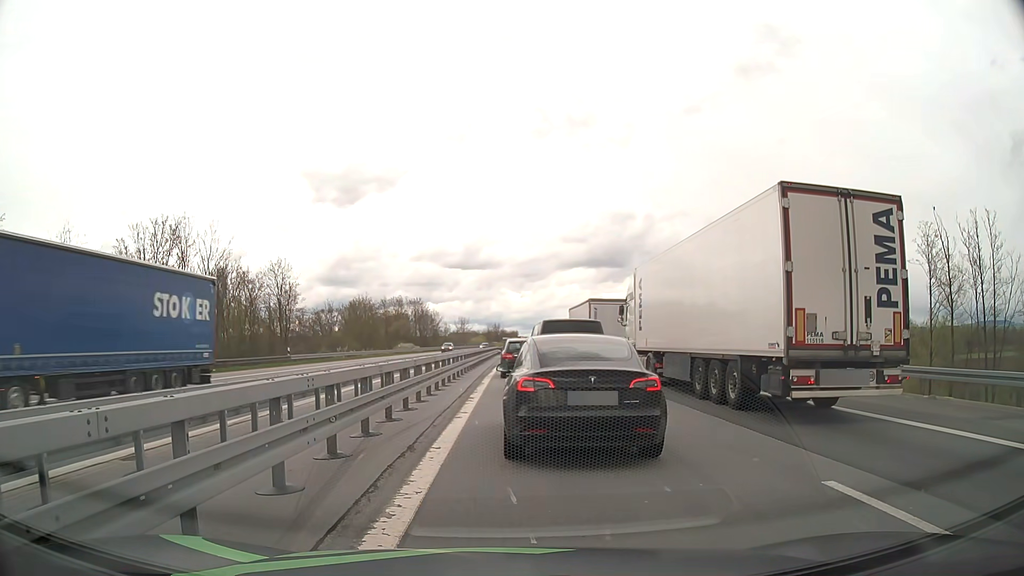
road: motorway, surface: asphalt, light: Day
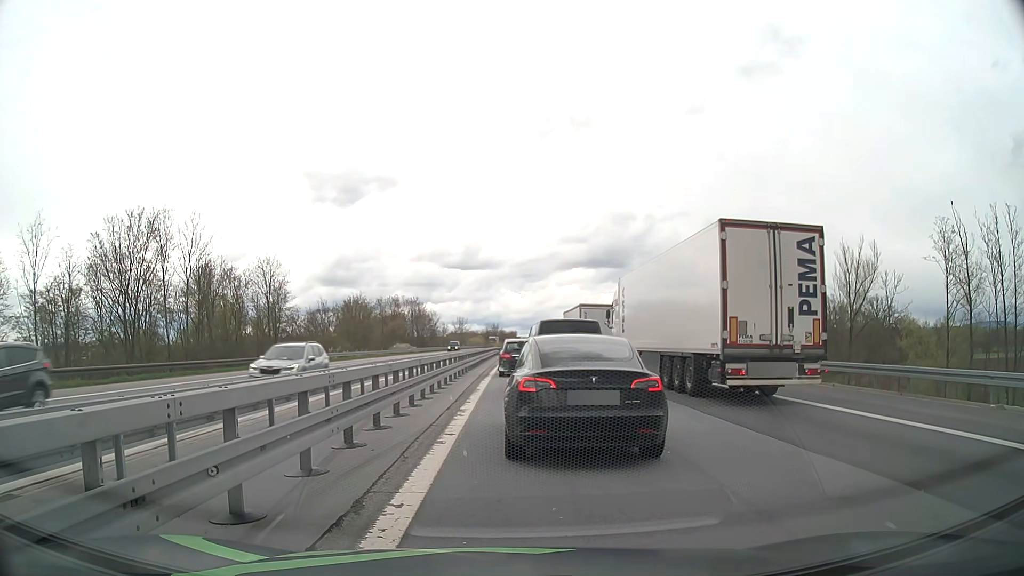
(0.0, +3.0) m; 0°
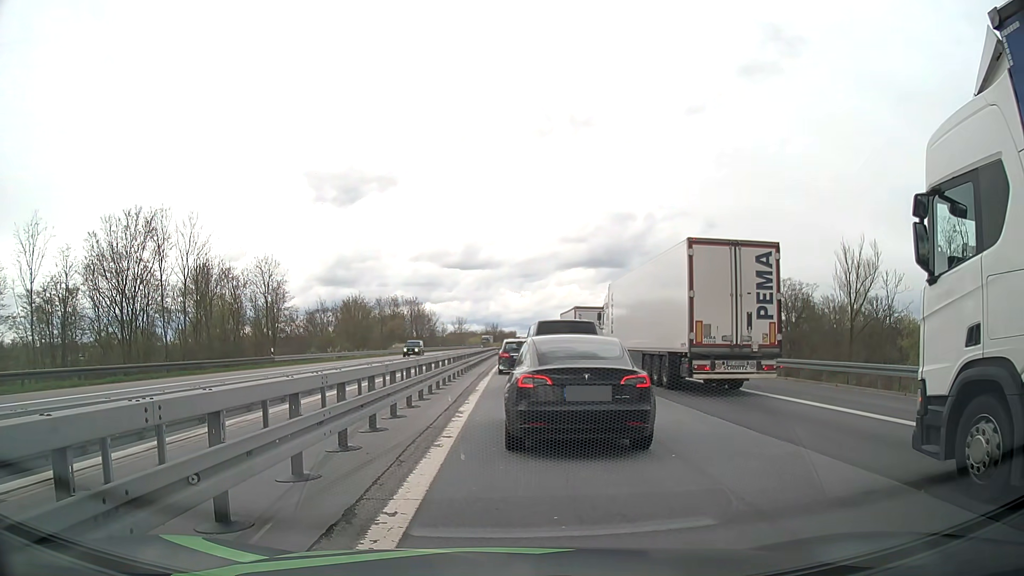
(0.0, +0.3) m; 0°
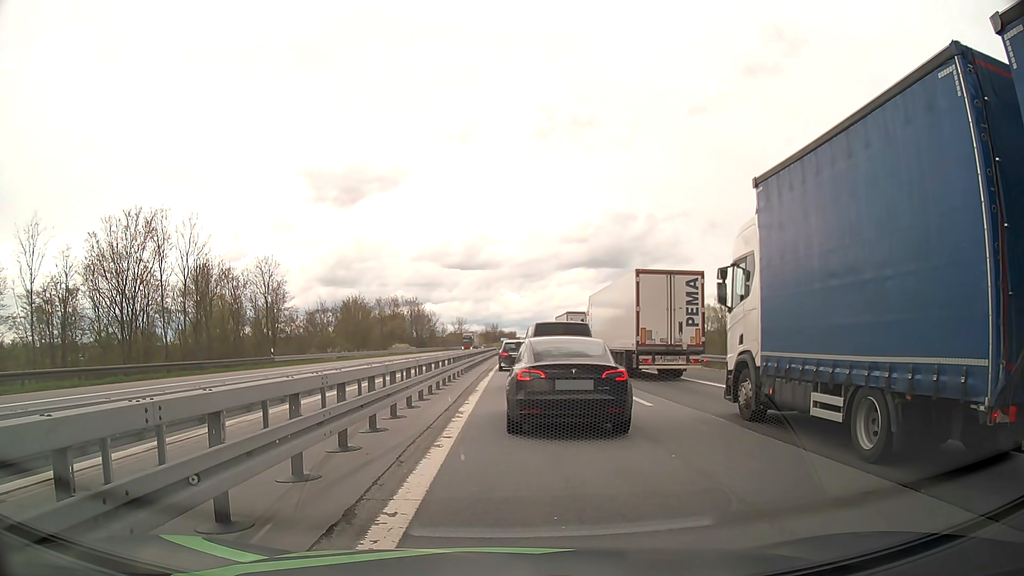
(0.0, +0.1) m; 0°
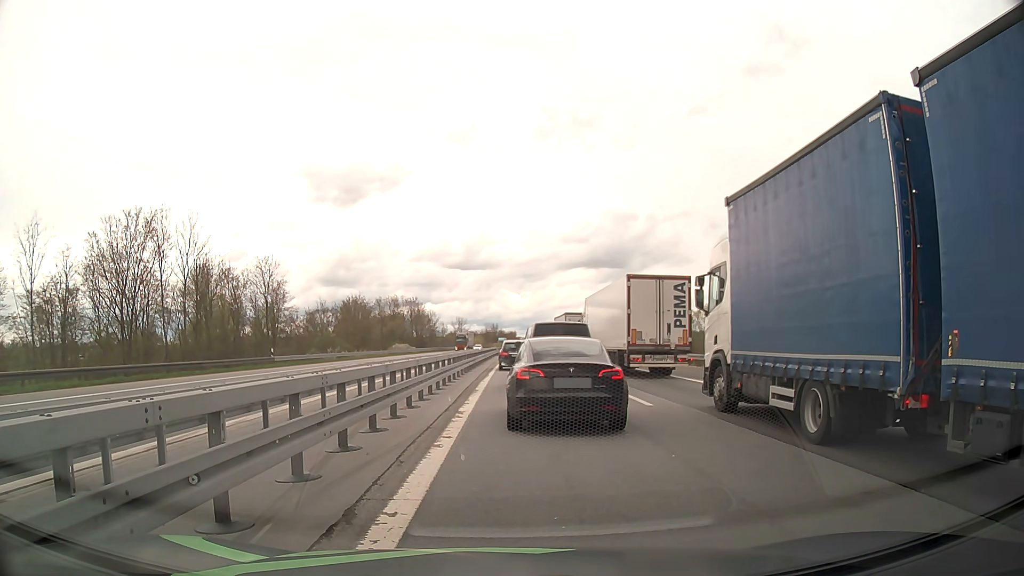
(0.0, 0.0) m; 0°
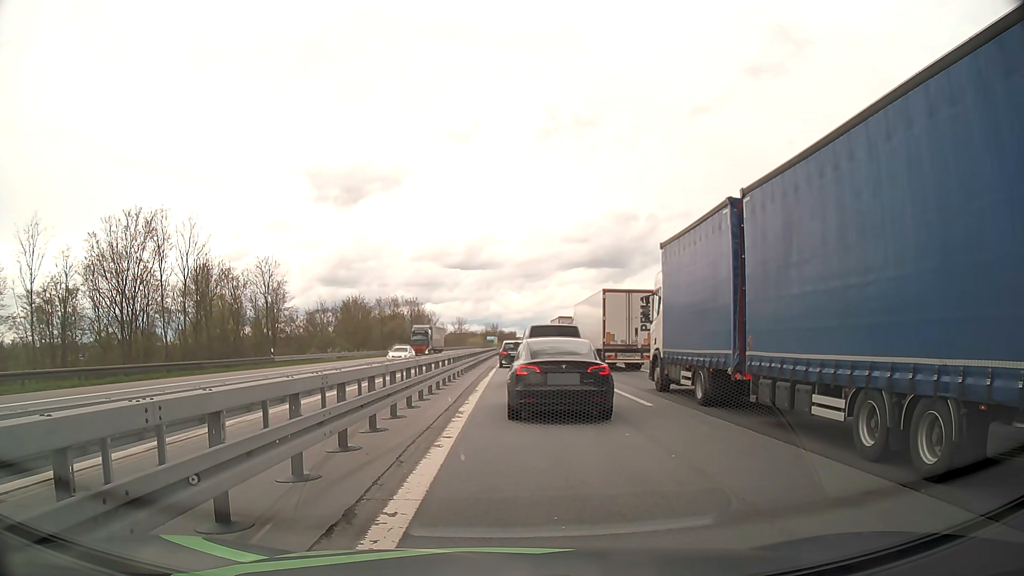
(0.0, 0.0) m; 0°
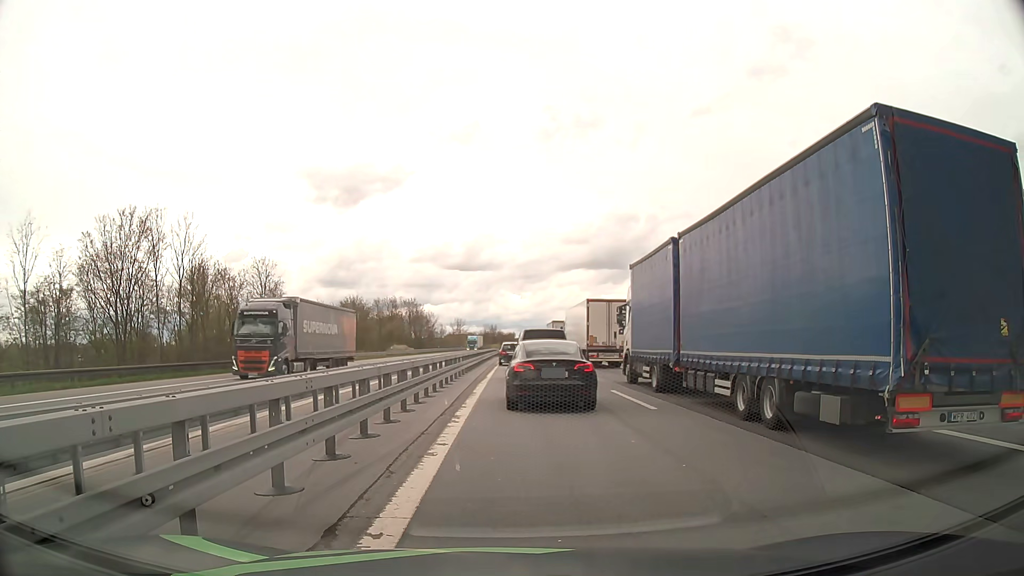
(0.0, +0.6) m; 0°
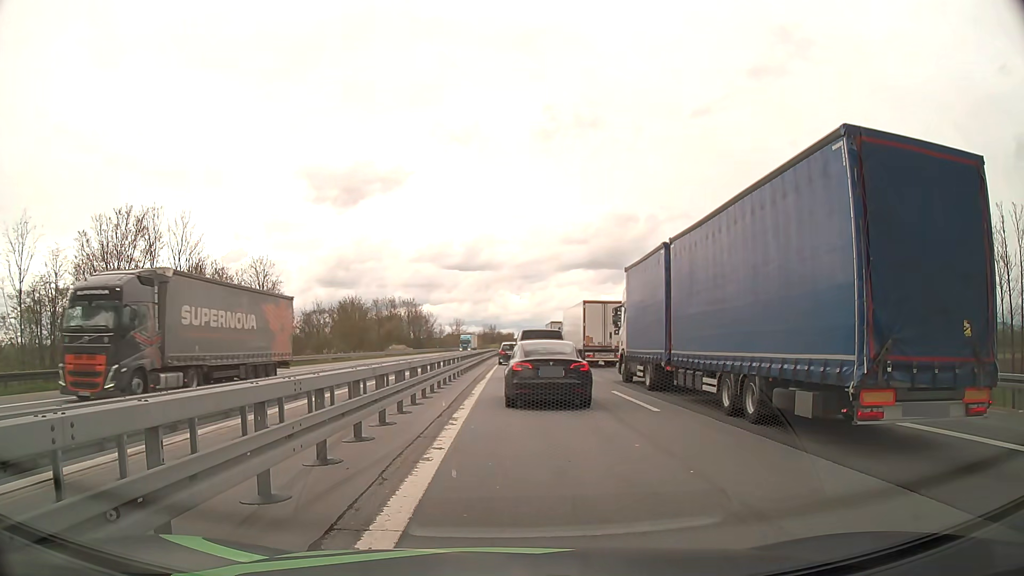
(0.0, +0.4) m; 0°
